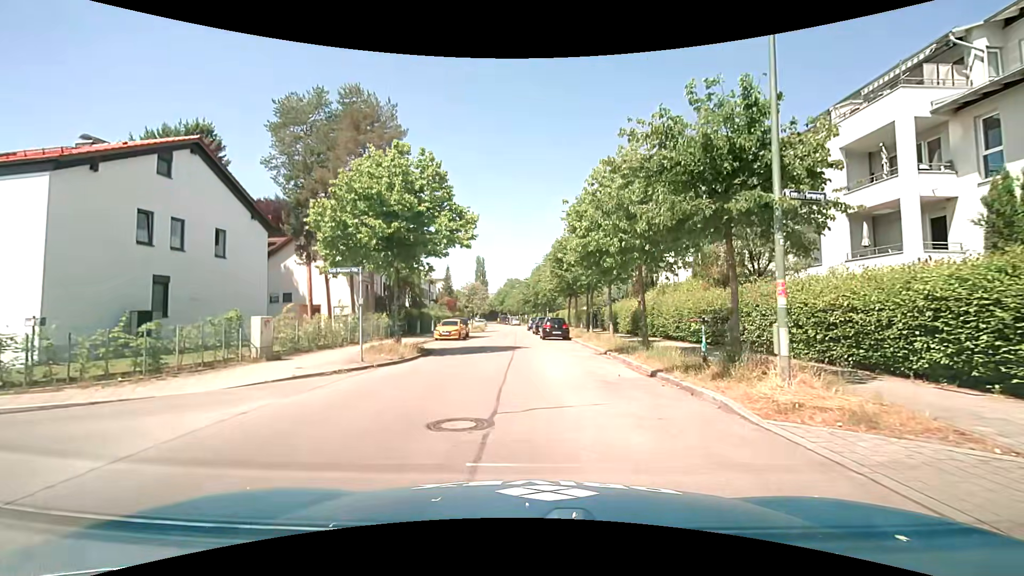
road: residential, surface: asphalt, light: Day
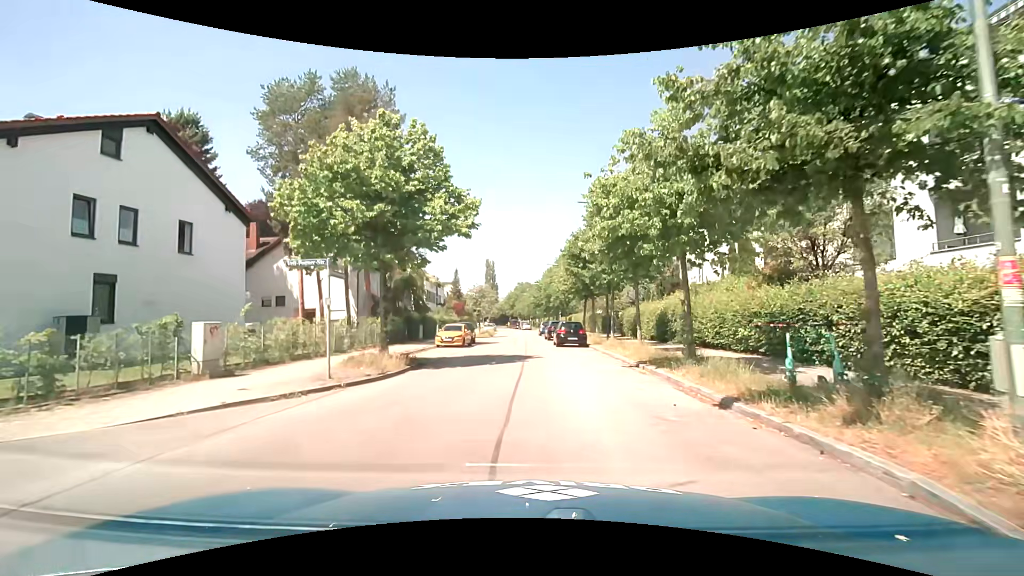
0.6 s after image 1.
(0.0, +3.6) m; -2°
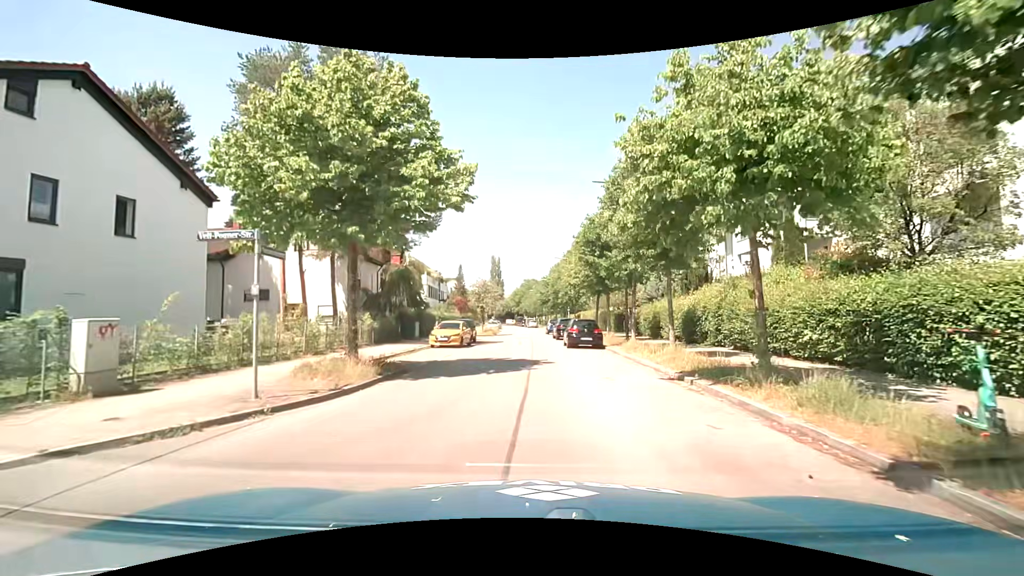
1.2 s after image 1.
(0.0, +3.7) m; -1°
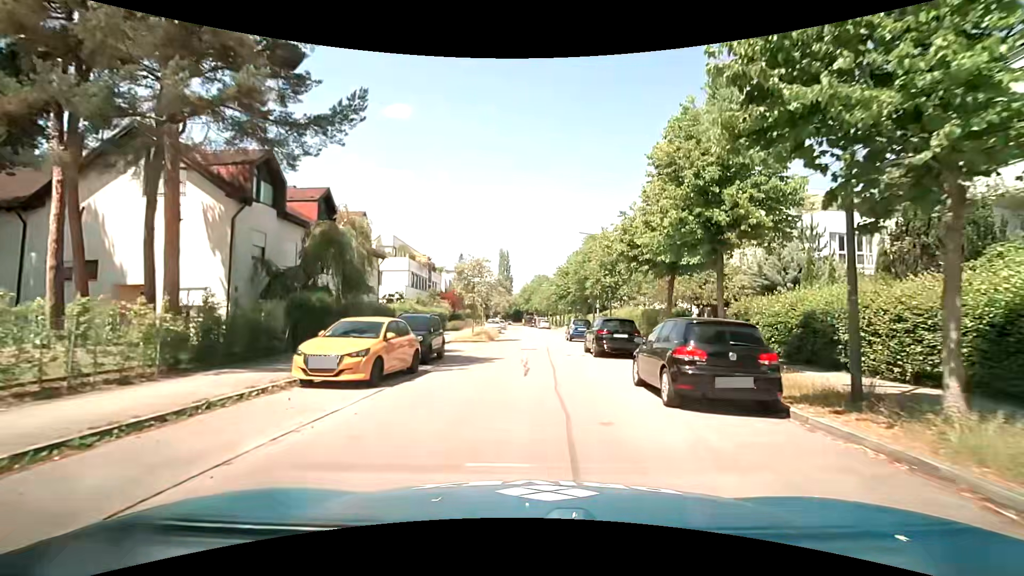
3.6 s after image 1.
(-0.2, +16.5) m; -1°
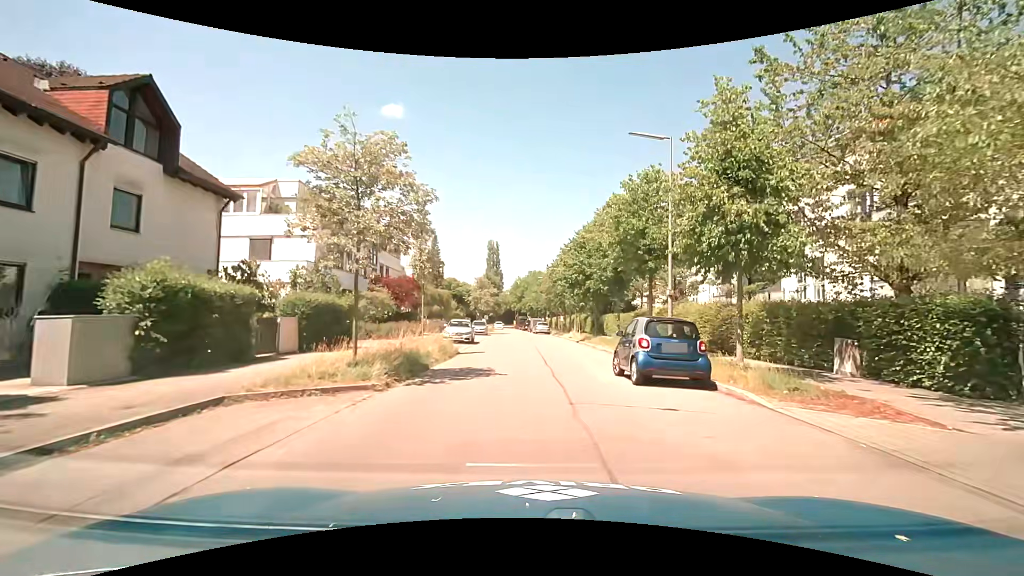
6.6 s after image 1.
(+0.1, +21.7) m; 0°
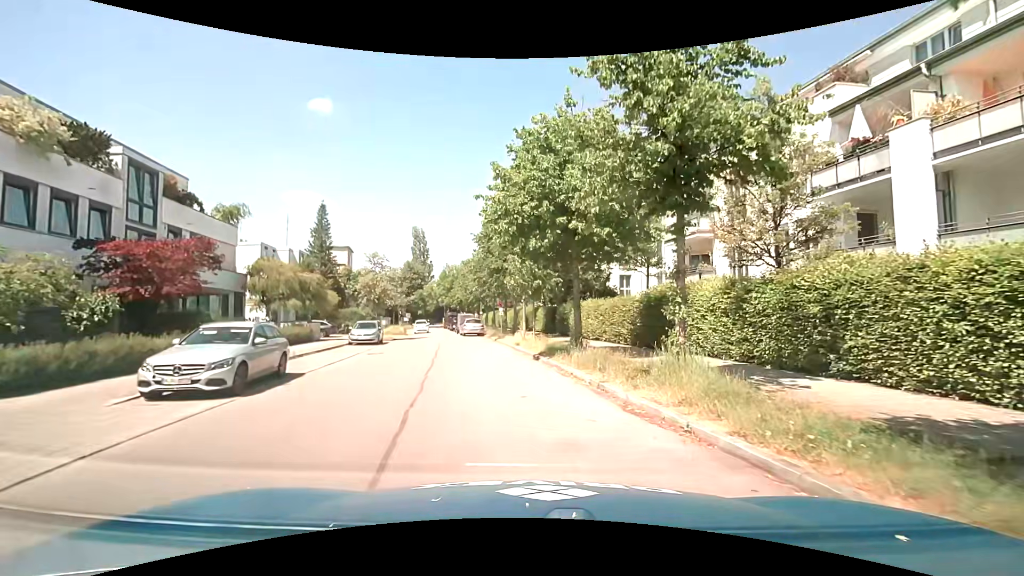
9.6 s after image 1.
(+1.3, +19.5) m; +8°
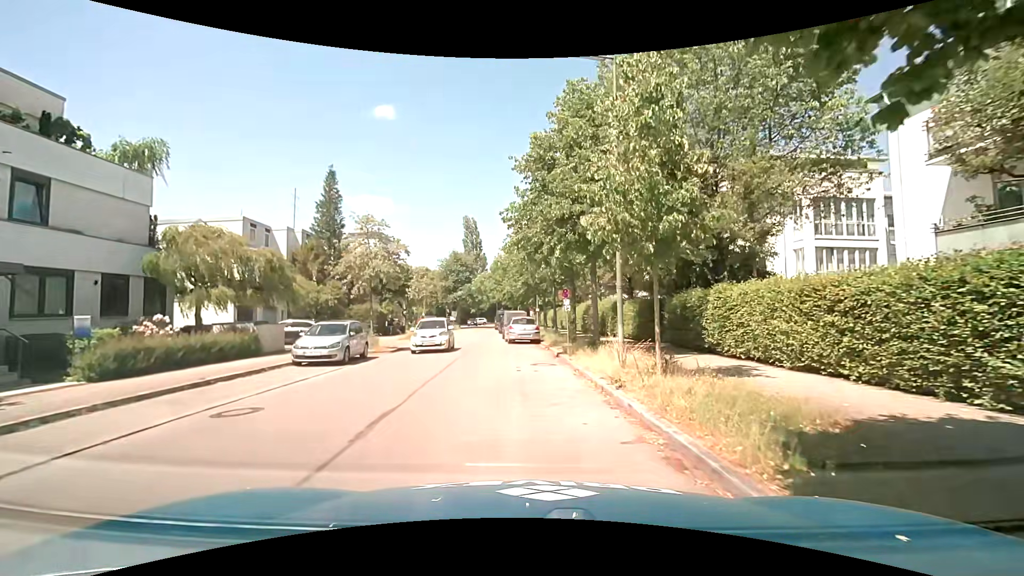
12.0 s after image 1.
(-0.8, +14.2) m; -7°
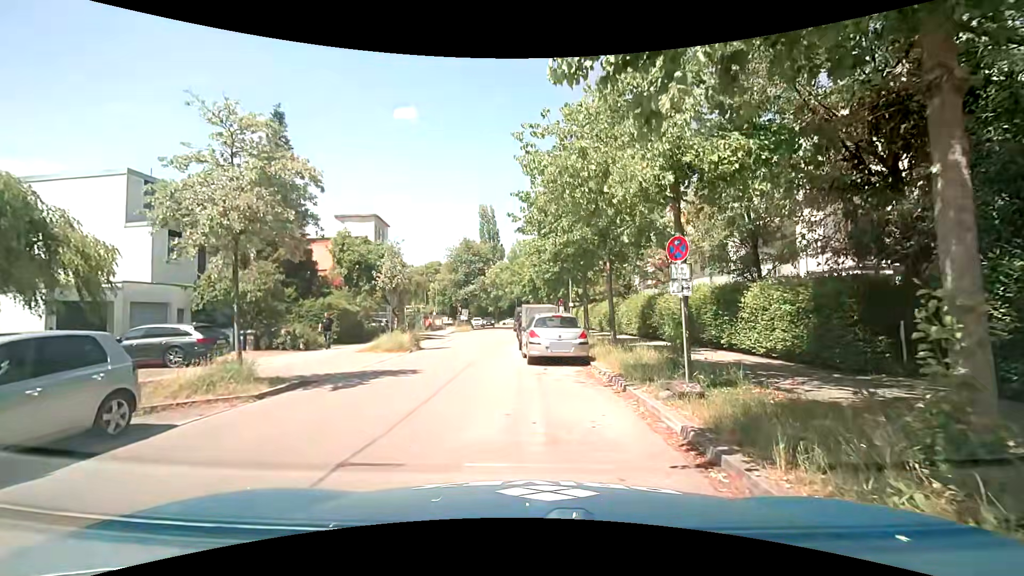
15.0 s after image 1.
(-0.4, +12.7) m; -5°
